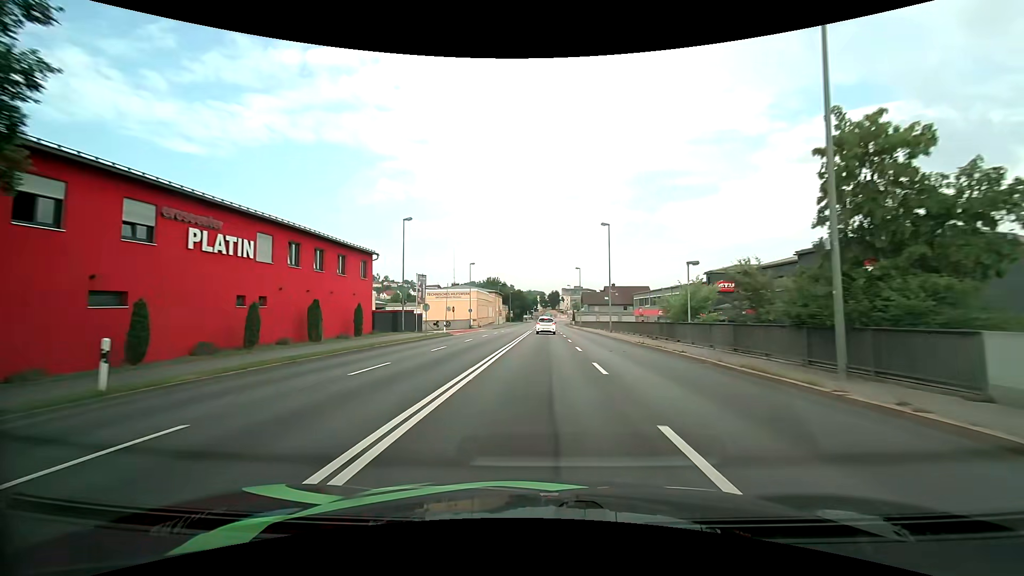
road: primary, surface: asphalt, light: Day
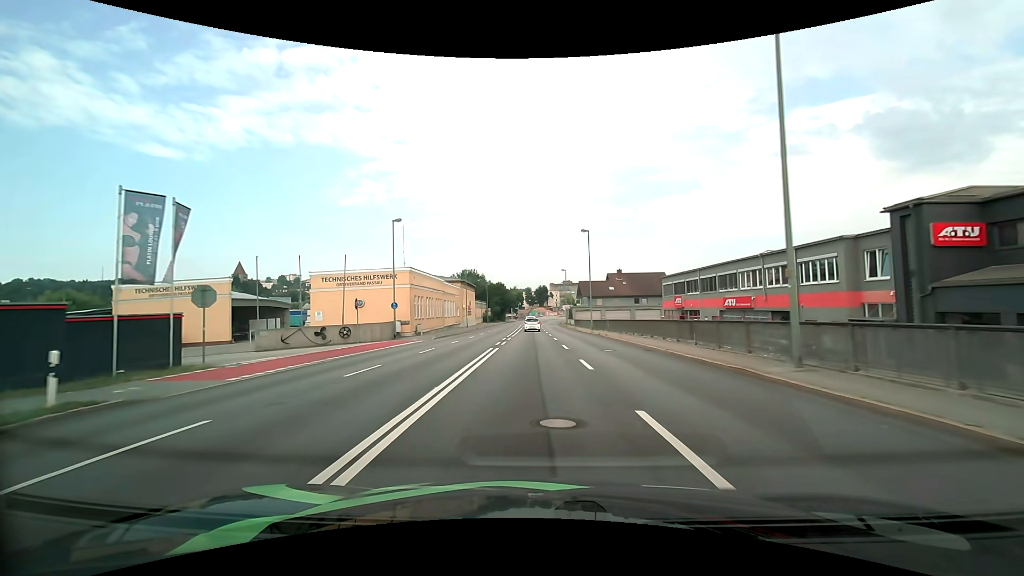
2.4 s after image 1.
(+0.5, +35.3) m; +2°
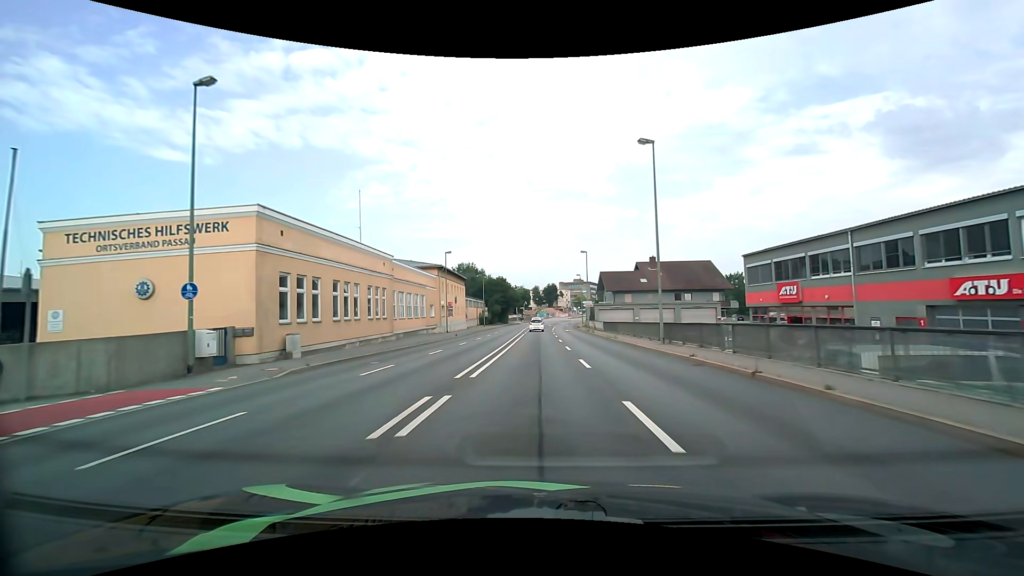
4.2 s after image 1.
(-0.2, +26.1) m; -1°
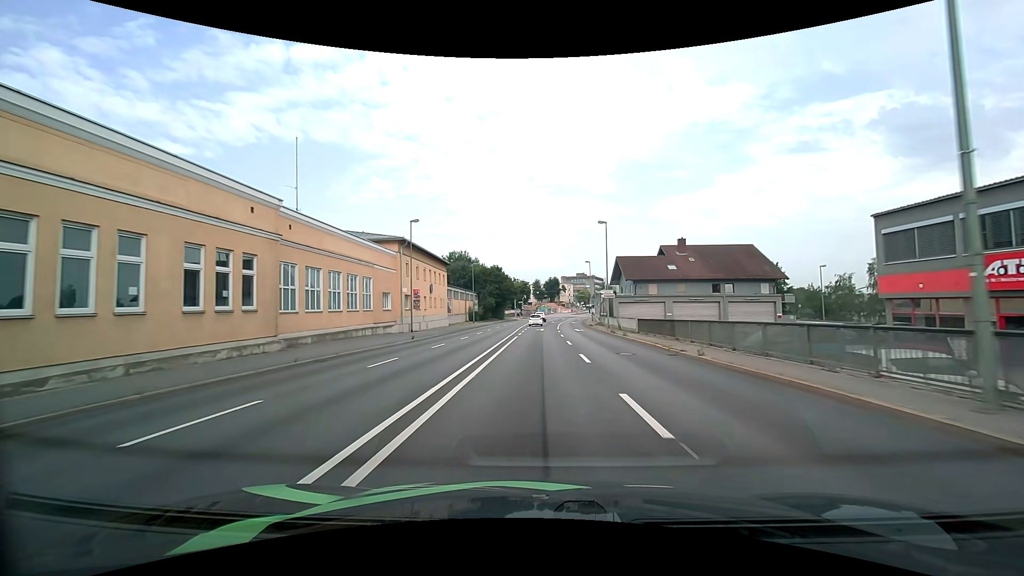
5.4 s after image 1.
(-0.1, +17.6) m; 0°
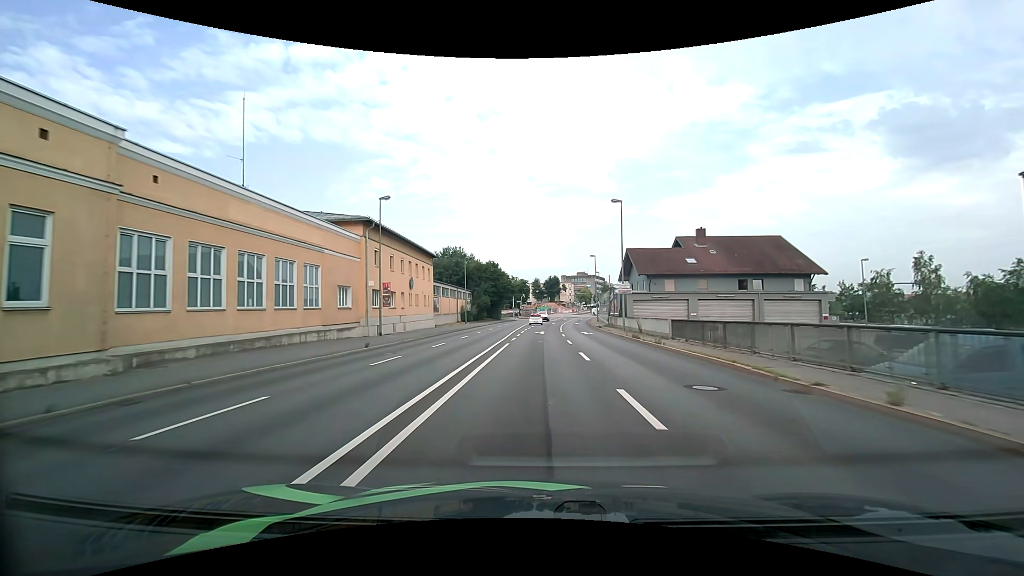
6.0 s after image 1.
(0.0, +8.7) m; 0°
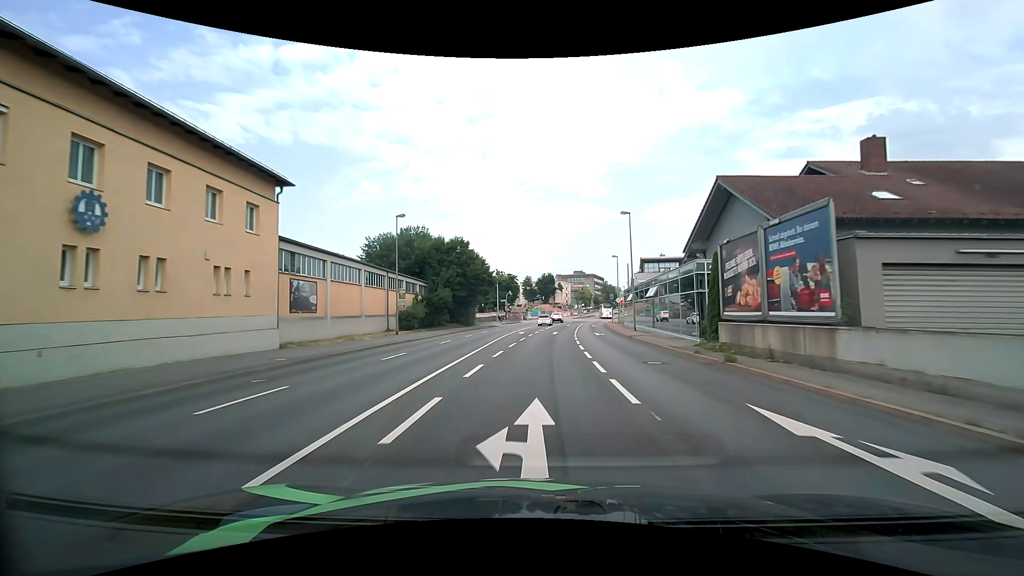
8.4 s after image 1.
(+0.2, +34.2) m; +1°
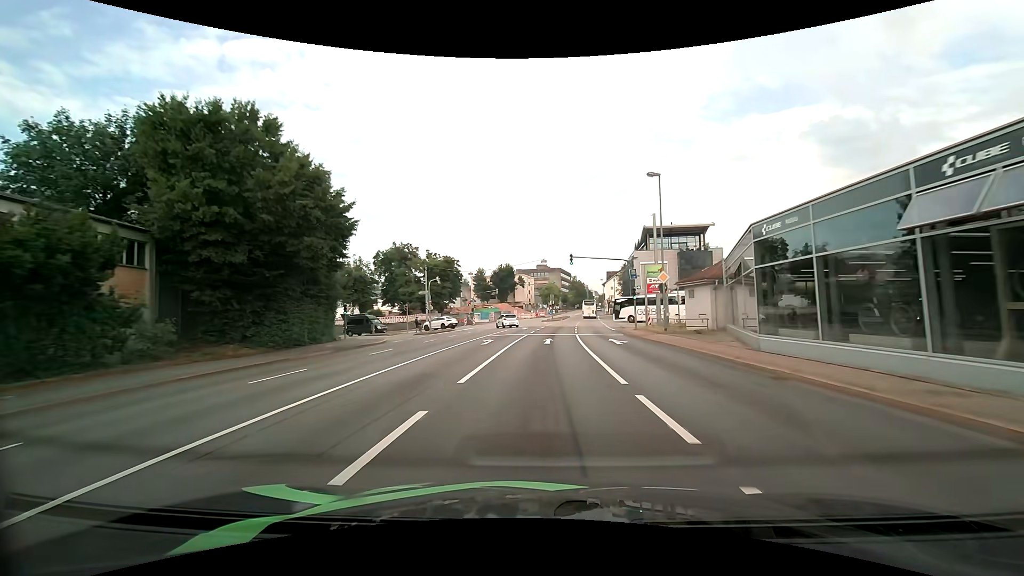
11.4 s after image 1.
(+1.3, +43.4) m; +4°
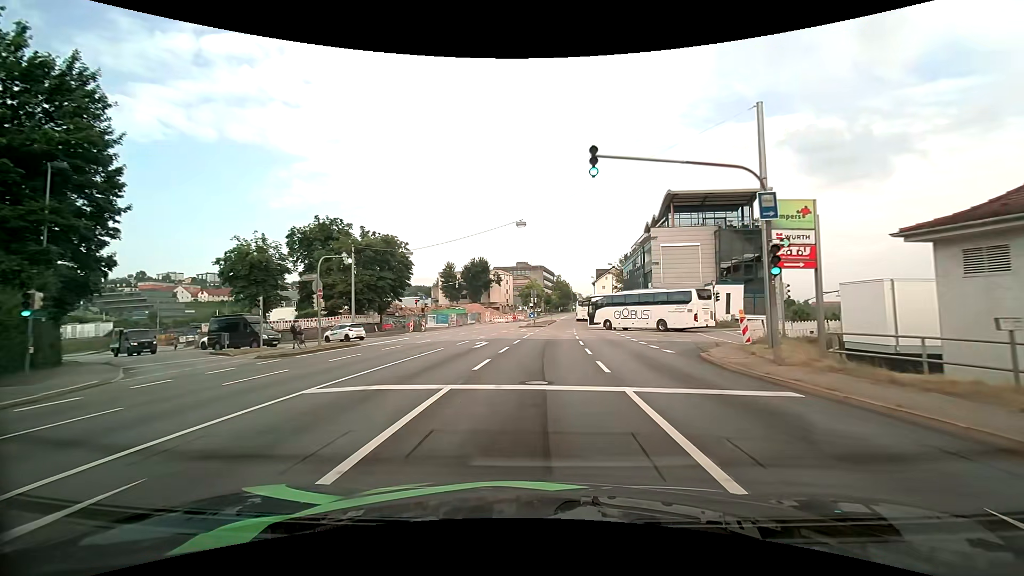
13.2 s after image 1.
(+0.5, +24.4) m; +2°
(0, +10) (0, +20) (+1, +30) (+1, +40) (+2, +50) (+2, +60) (+3, +70) (+4, +80) (+4, +90) (+5, +100) m
